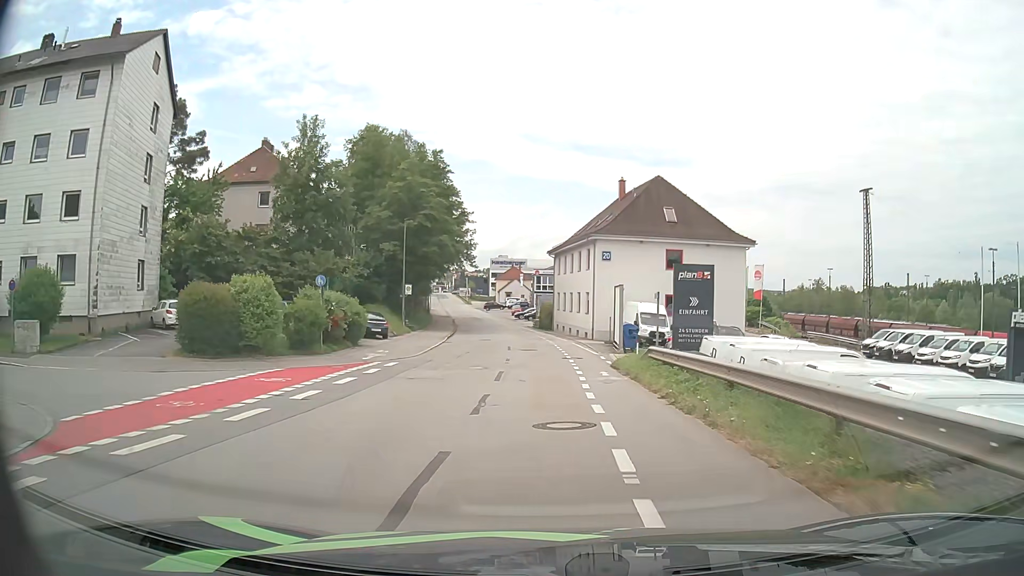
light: Day
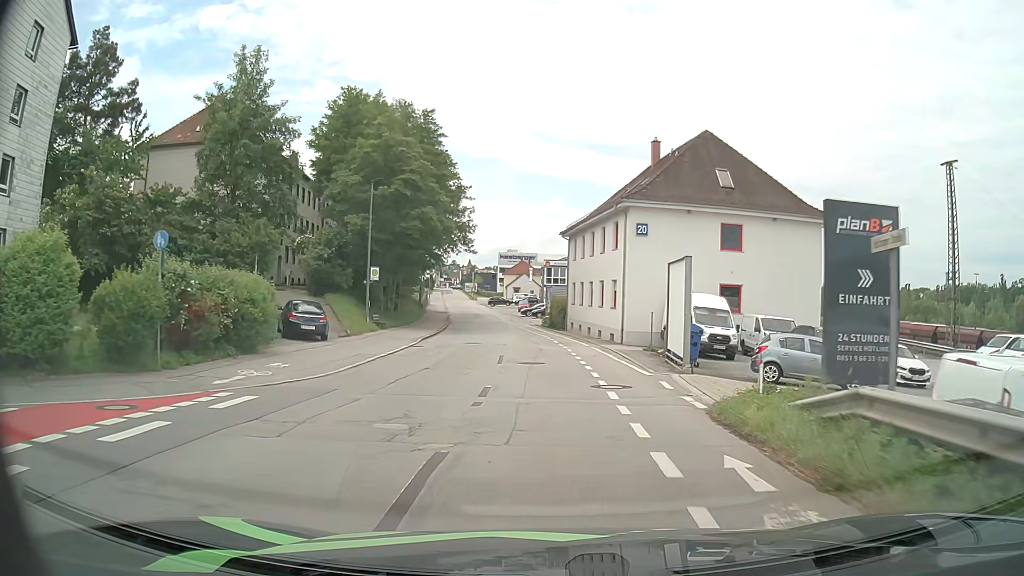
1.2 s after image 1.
(-0.2, +12.4) m; -1°
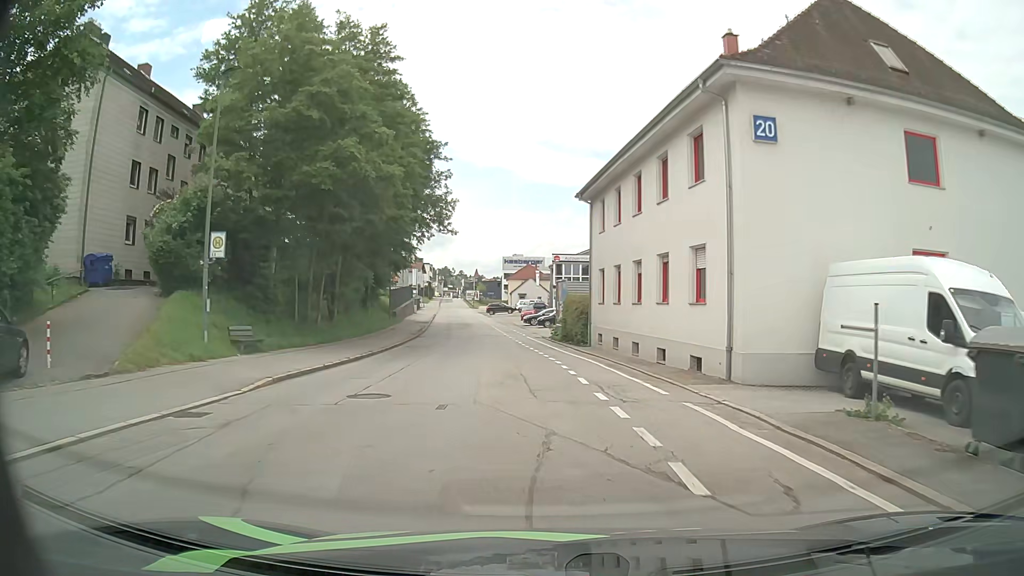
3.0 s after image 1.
(-0.3, +18.9) m; -2°
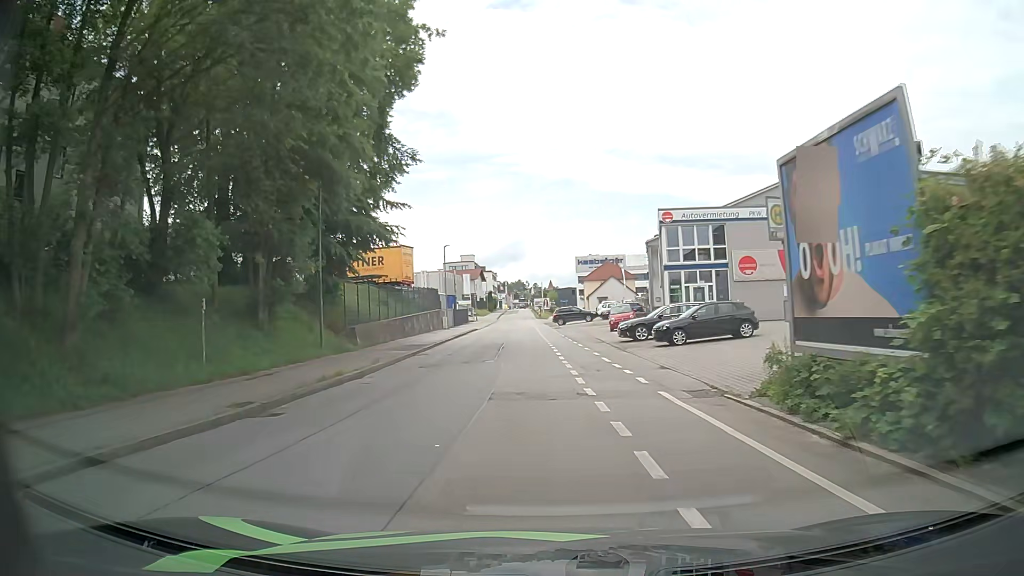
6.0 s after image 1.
(-1.4, +32.7) m; -7°
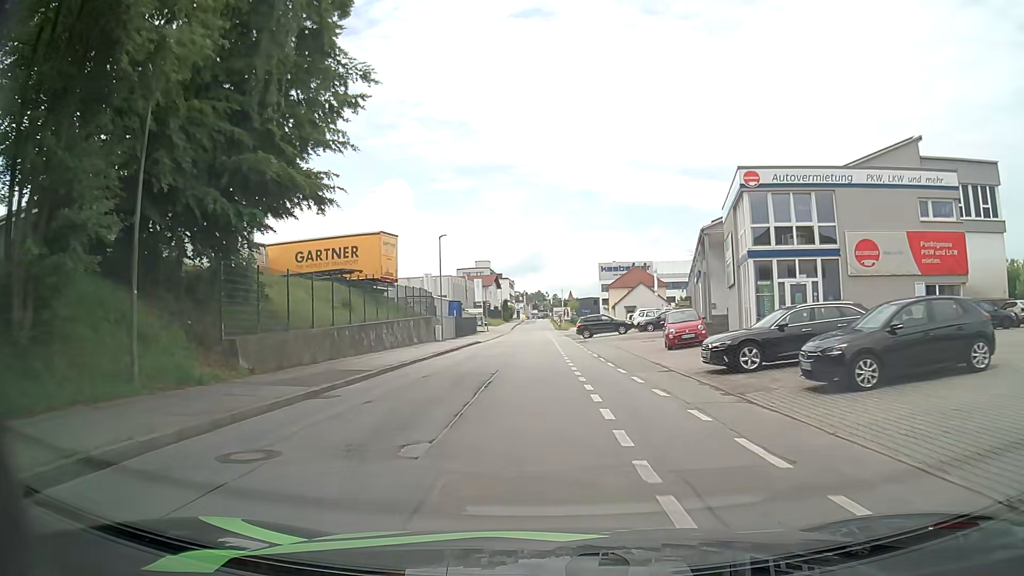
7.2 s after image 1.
(0.0, +13.9) m; -1°
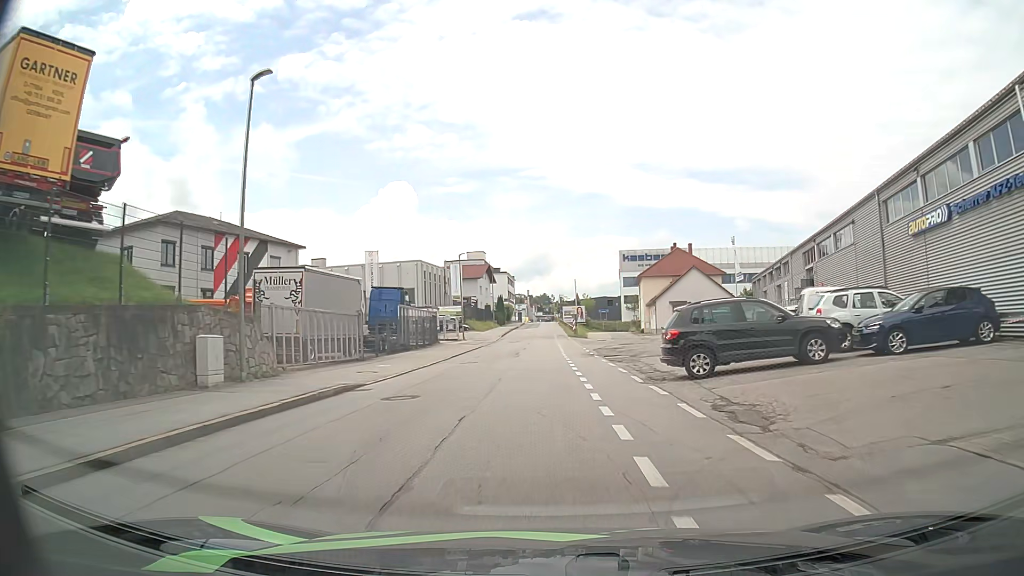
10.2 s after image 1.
(-0.6, +35.5) m; -1°
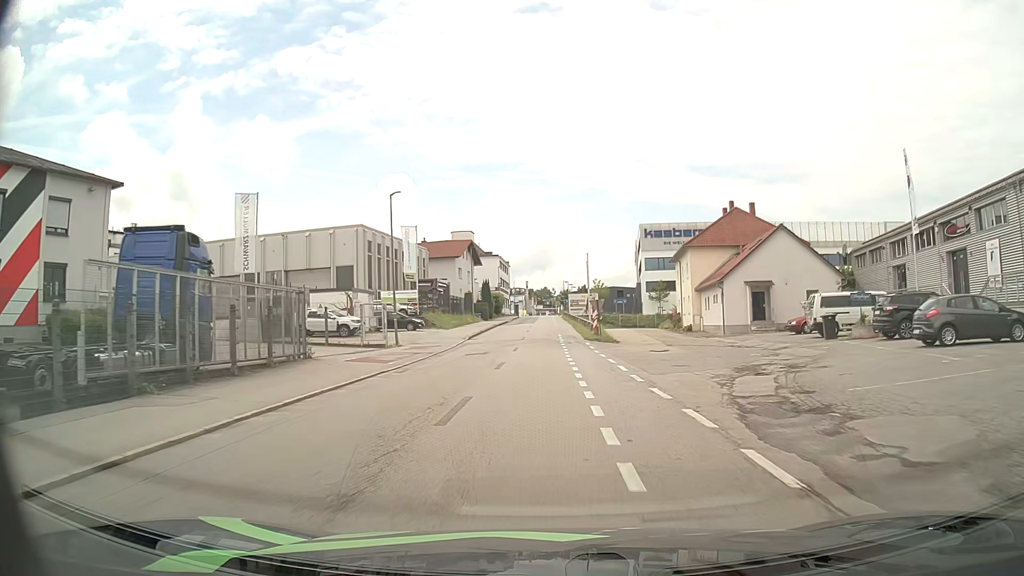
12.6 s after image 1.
(+0.1, +28.6) m; 0°
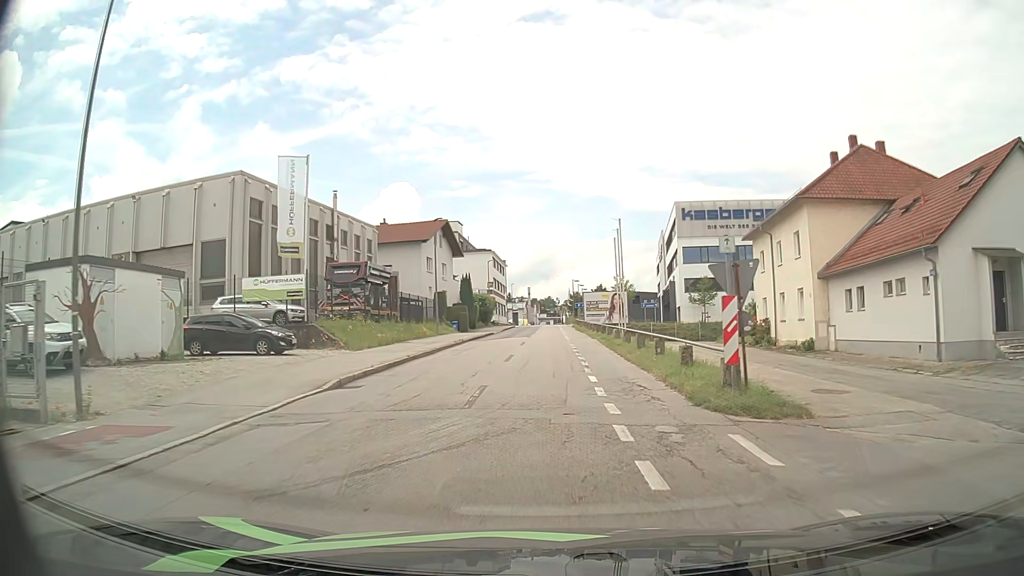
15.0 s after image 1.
(-0.2, +26.2) m; 0°
(0, +10) (0, +20) (0, +30) (0, +40) (0, +50) (0, +60) (0, +70) (0, +80) (0, +90) (0, +100) m
